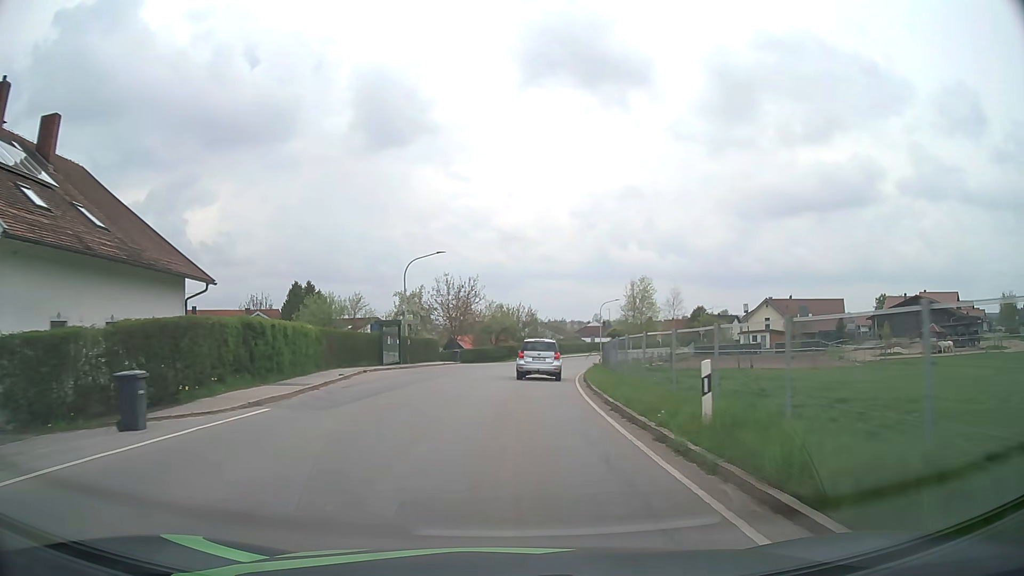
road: tertiary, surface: asphalt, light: Day
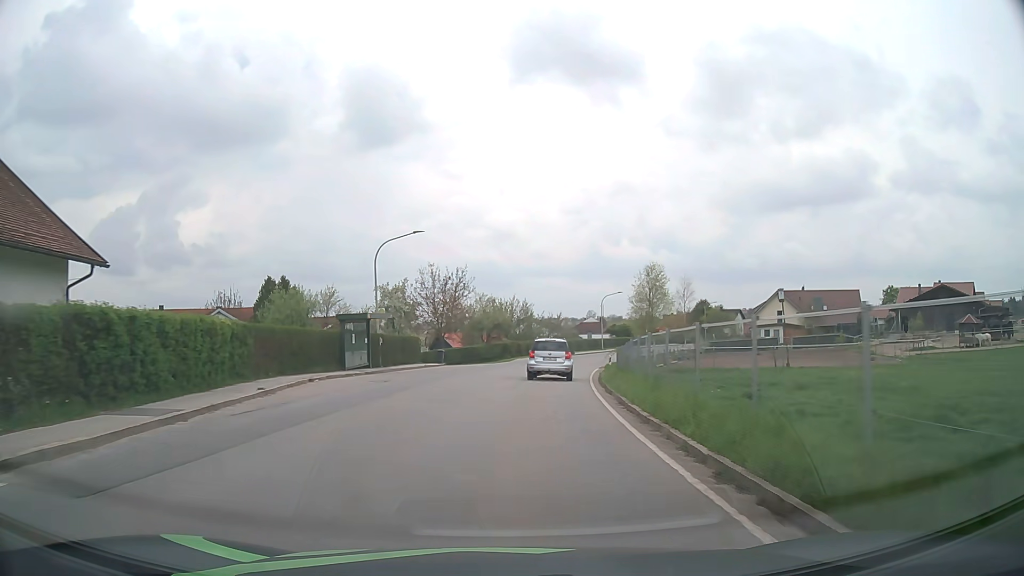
(0.0, +7.8) m; +1°
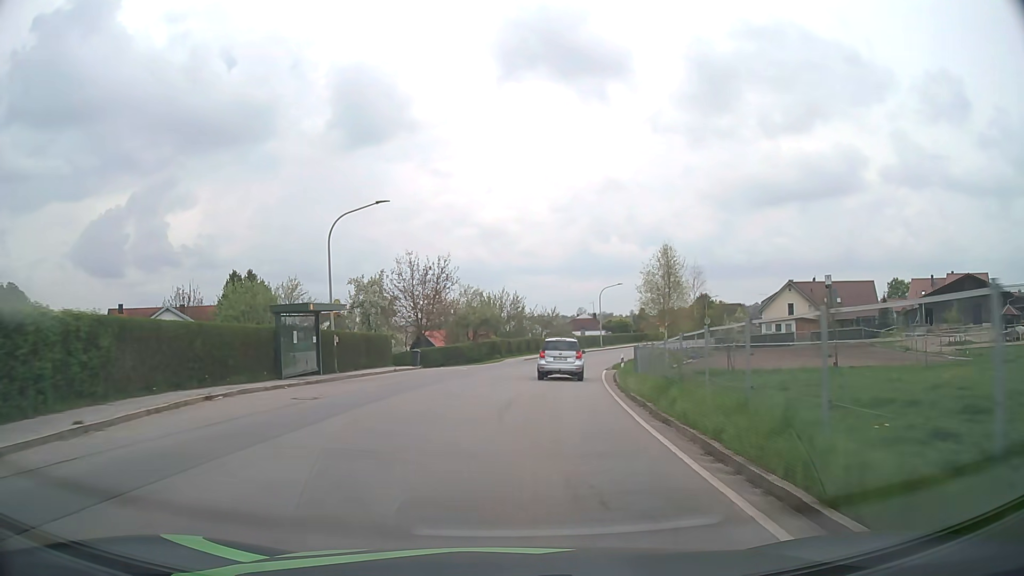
(0.0, +7.8) m; +1°
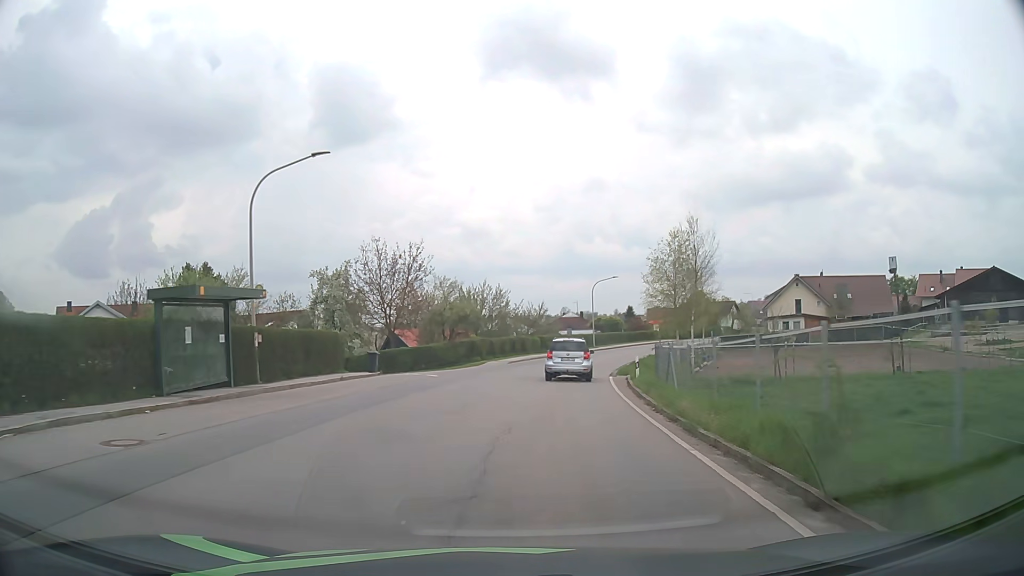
(+0.1, +7.8) m; +1°
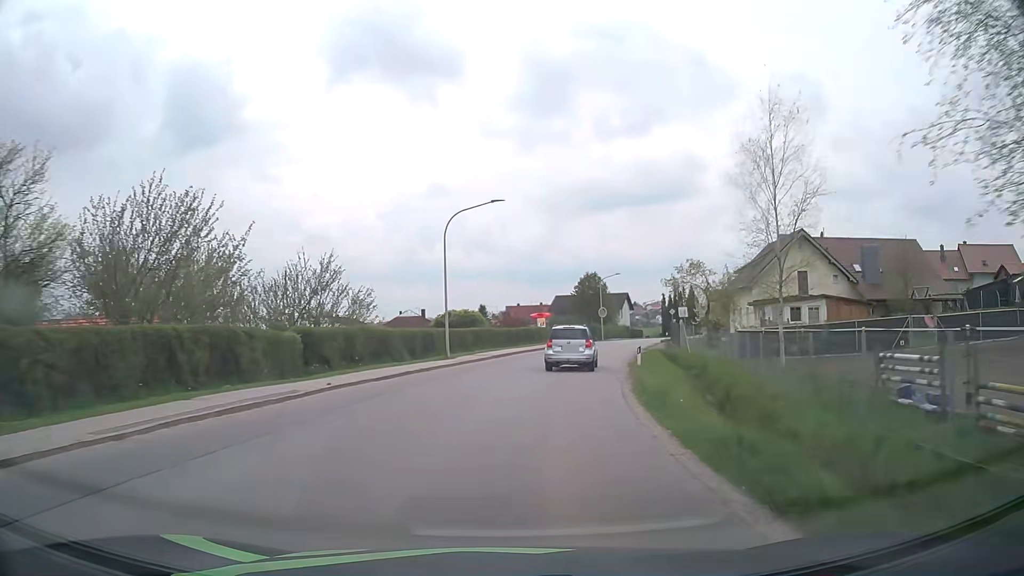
(+4.0, +38.0) m; +13°
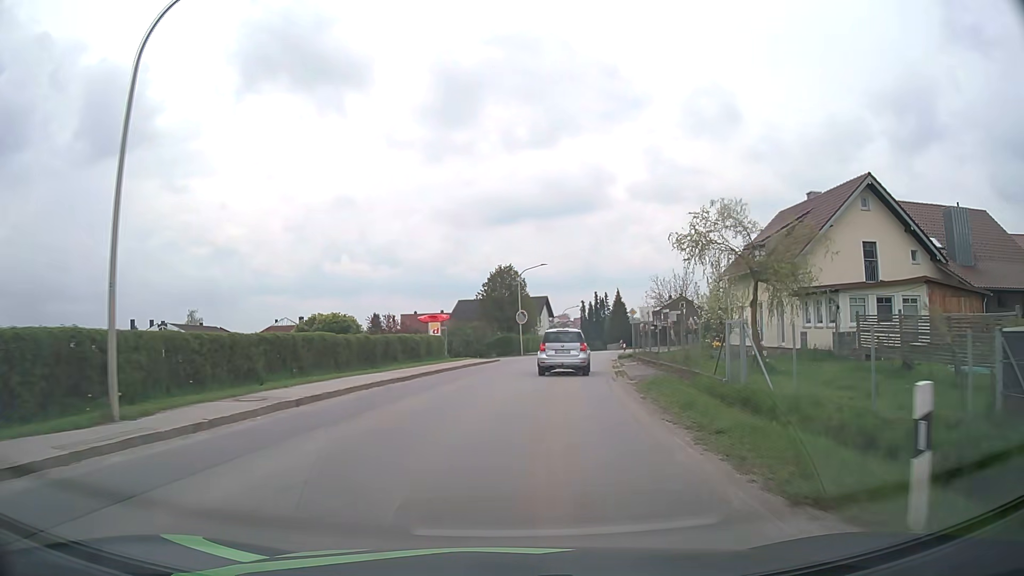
(+1.6, +21.8) m; +8°
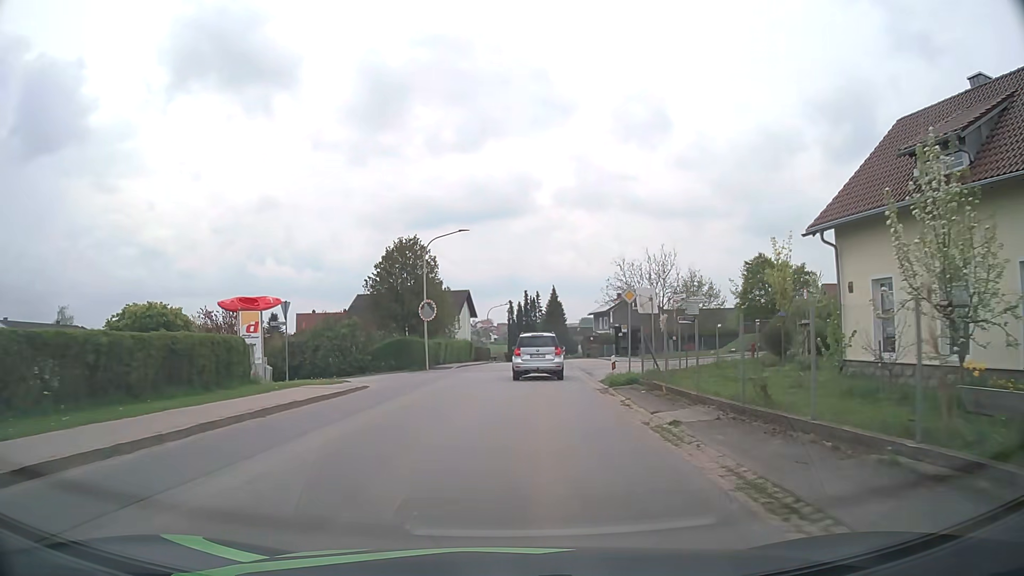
(+1.3, +20.9) m; +6°
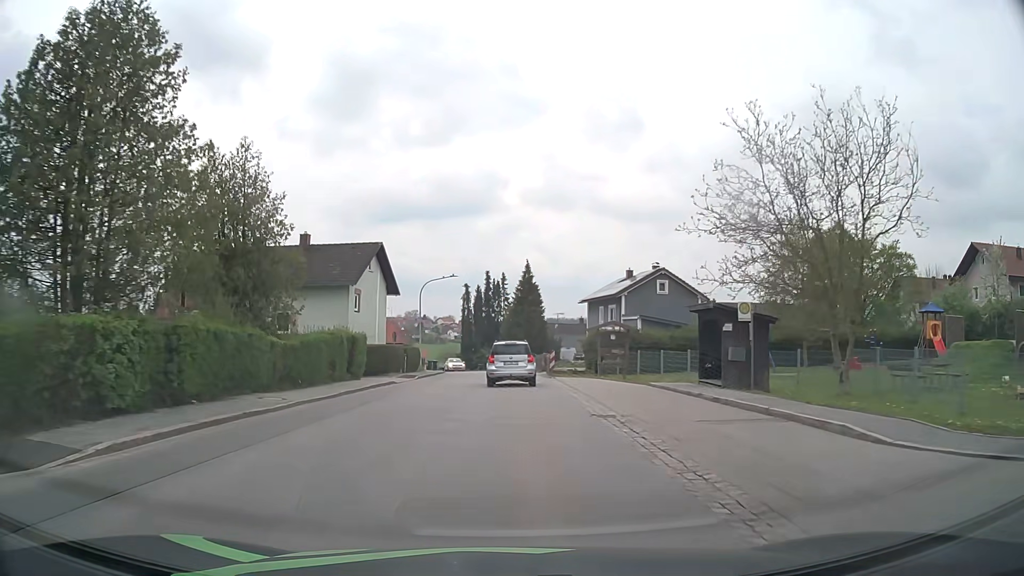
(+1.5, +34.4) m; +3°
(0, +10) (0, +20) (0, +30) (0, +40) (0, +50) (-1, +60) (-2, +70) (-4, +80) (-7, +89) (-11, +98) m
